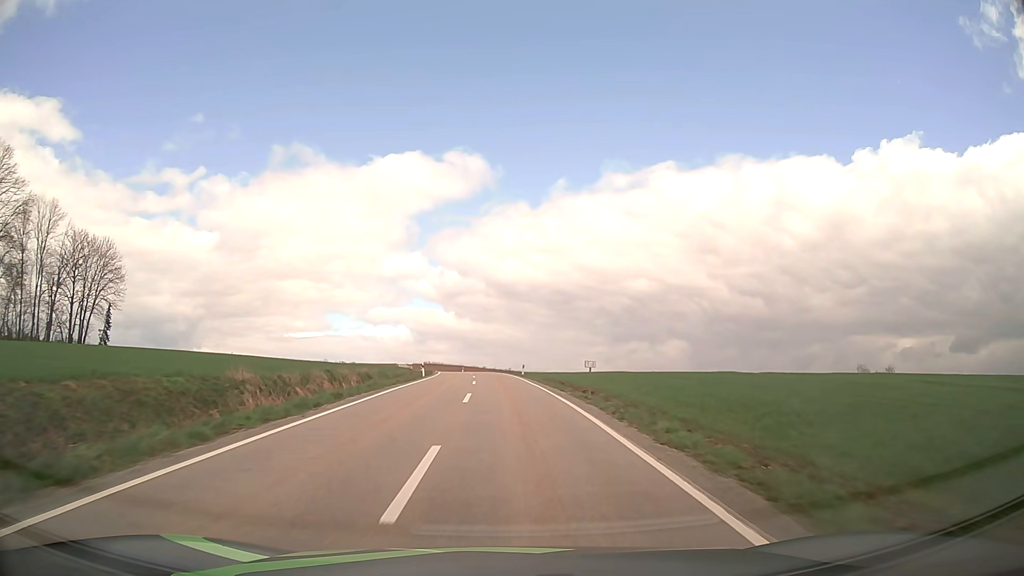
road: tertiary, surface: asphalt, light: Day
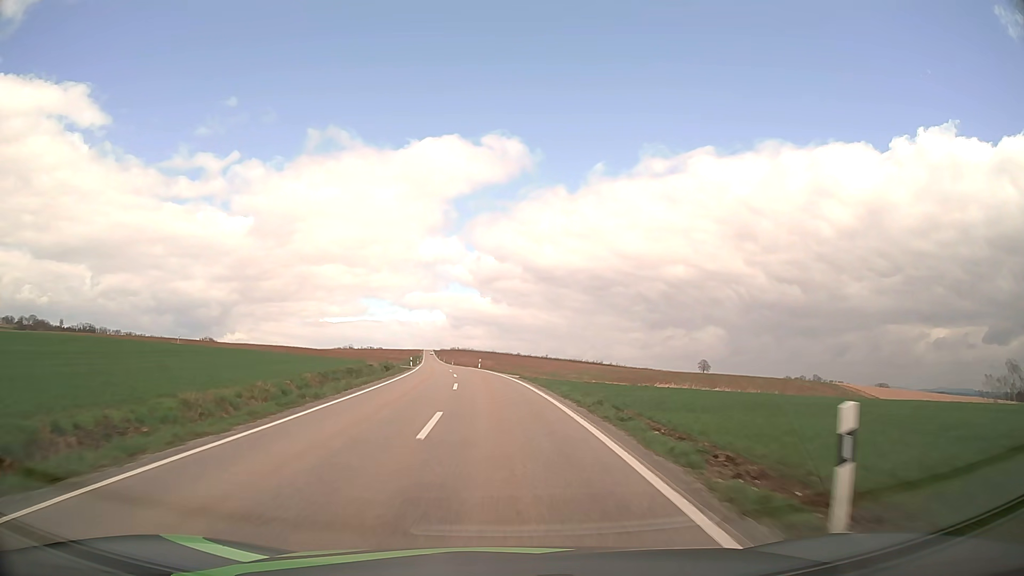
(-0.9, +45.3) m; -3°
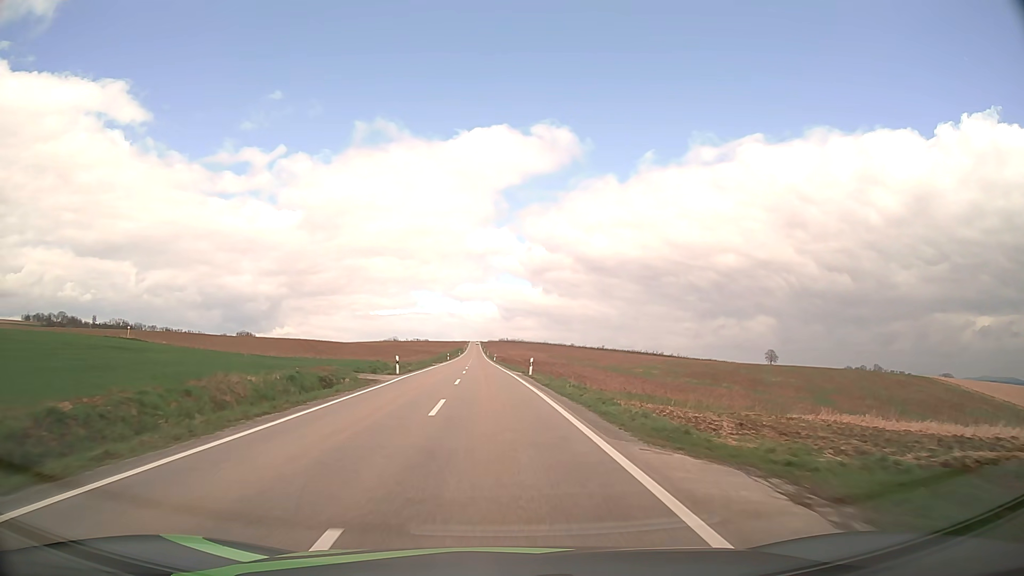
(-1.2, +34.5) m; -4°
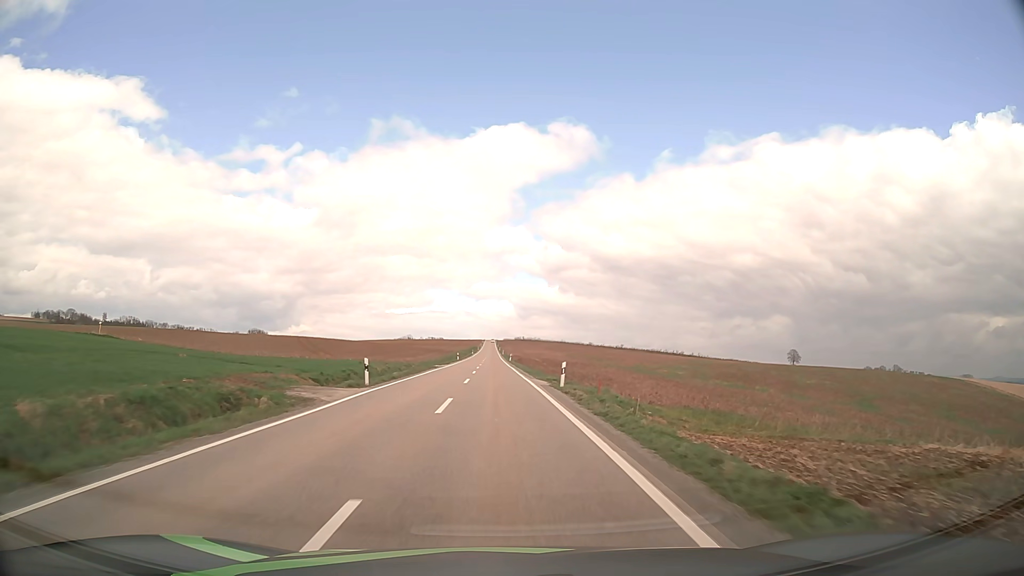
(-0.1, +11.7) m; -1°
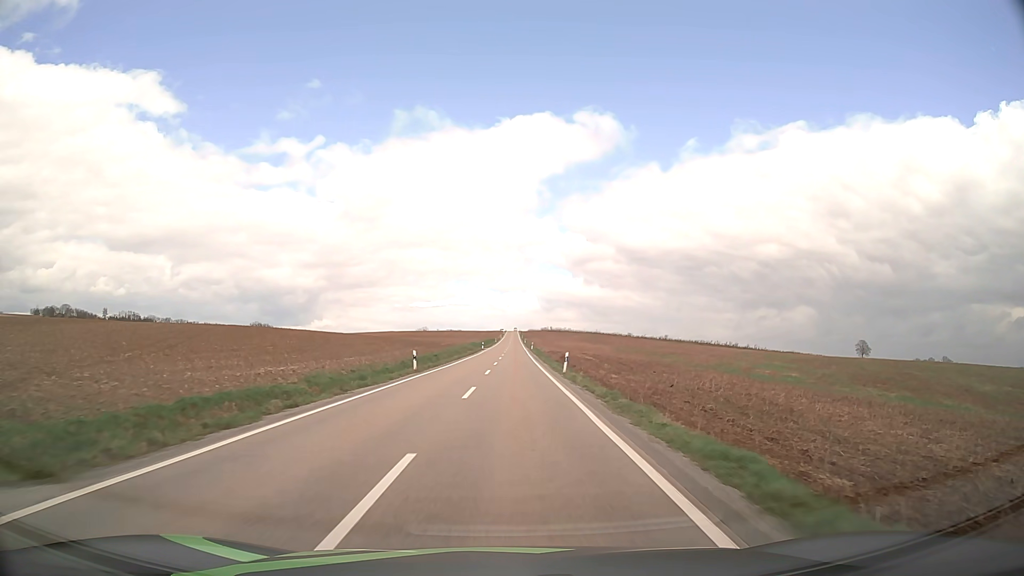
(-1.1, +60.1) m; -2°
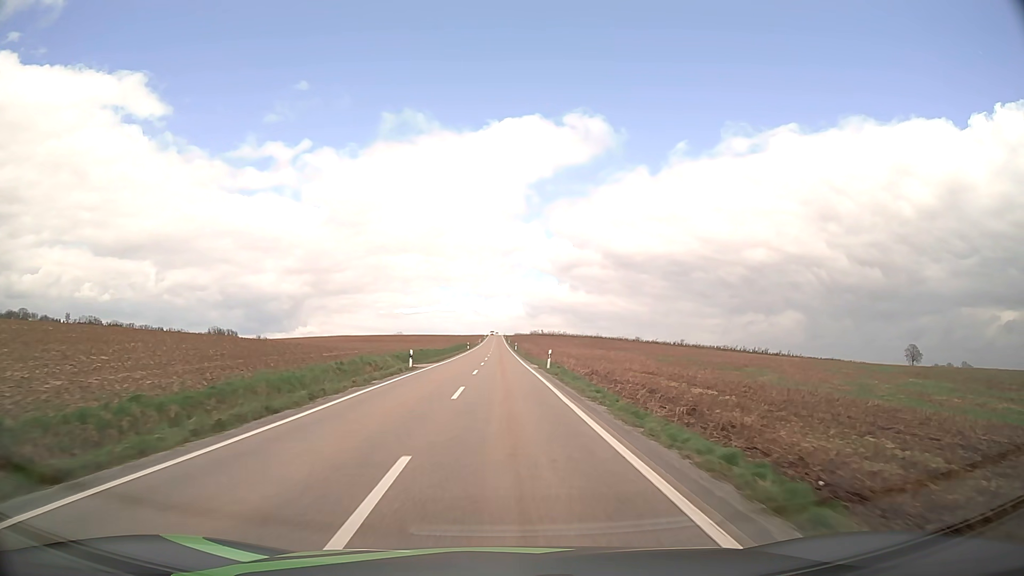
(+0.6, +62.7) m; +1°
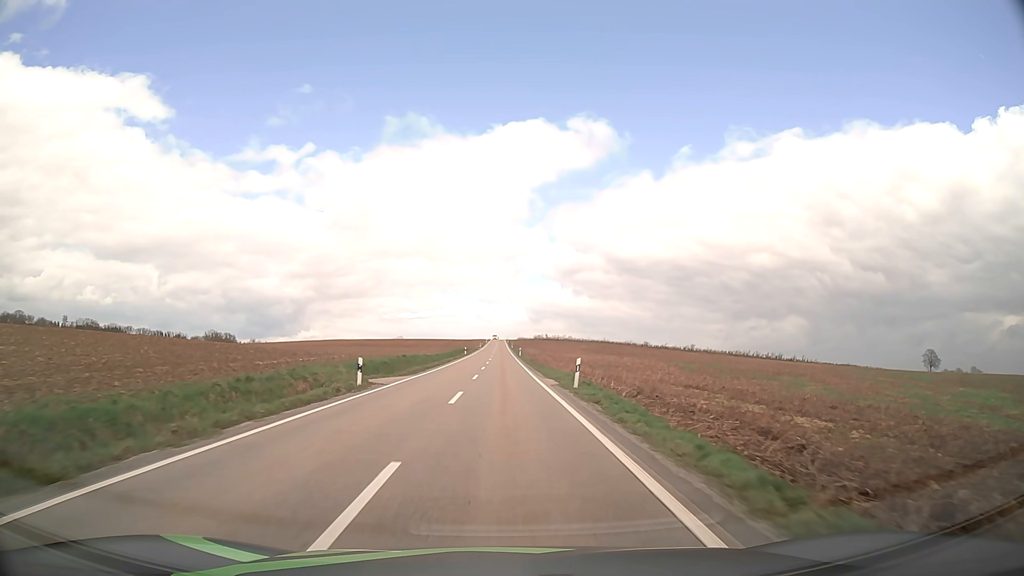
(0.0, +12.8) m; 0°
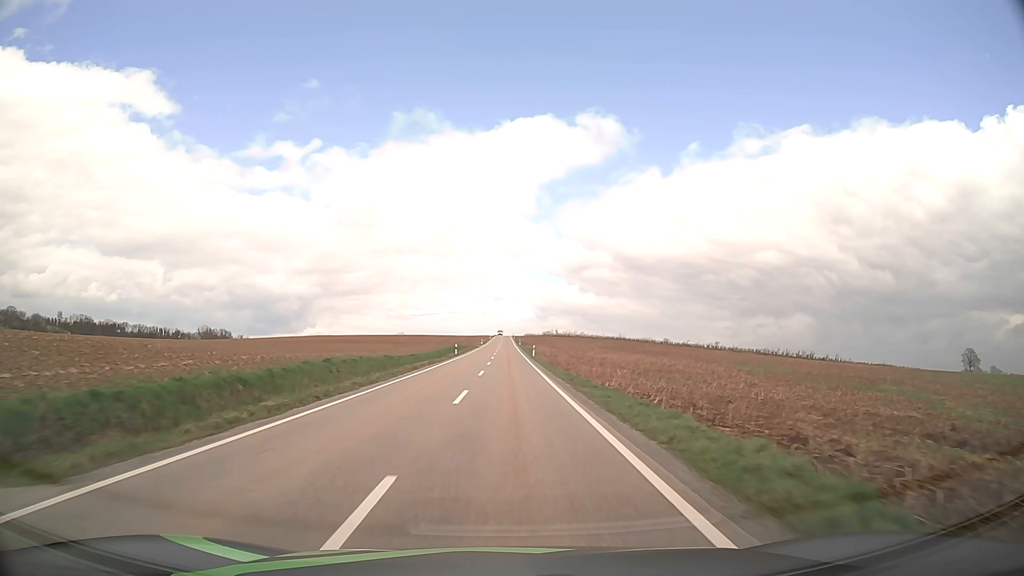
(-0.2, +25.8) m; 0°
(0, +10) (0, +20) (0, +30) (0, +40) (0, +50) (0, +60) (0, +70) (0, +80) (0, +90) (0, +100) m
